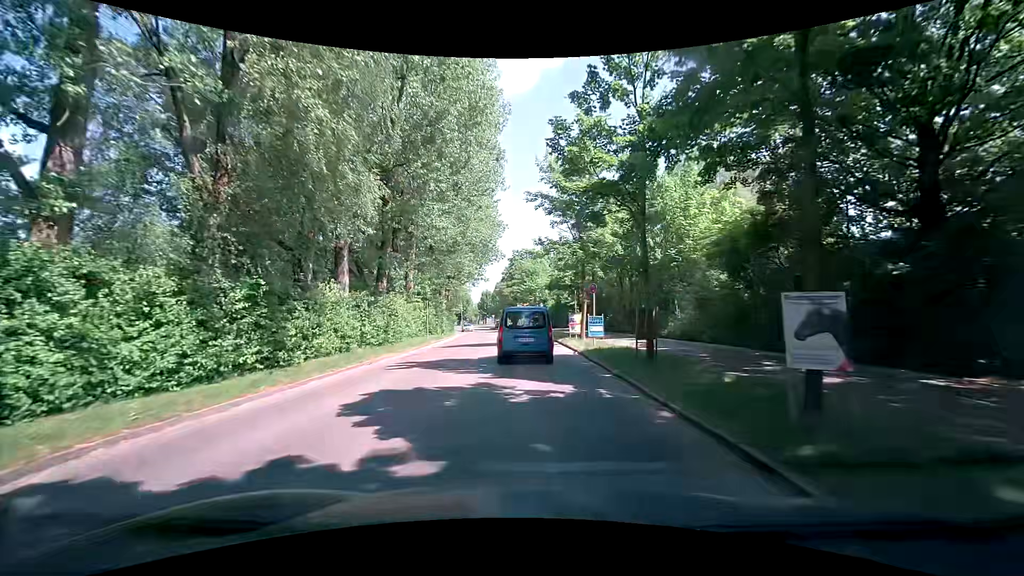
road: tertiary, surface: asphalt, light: Day
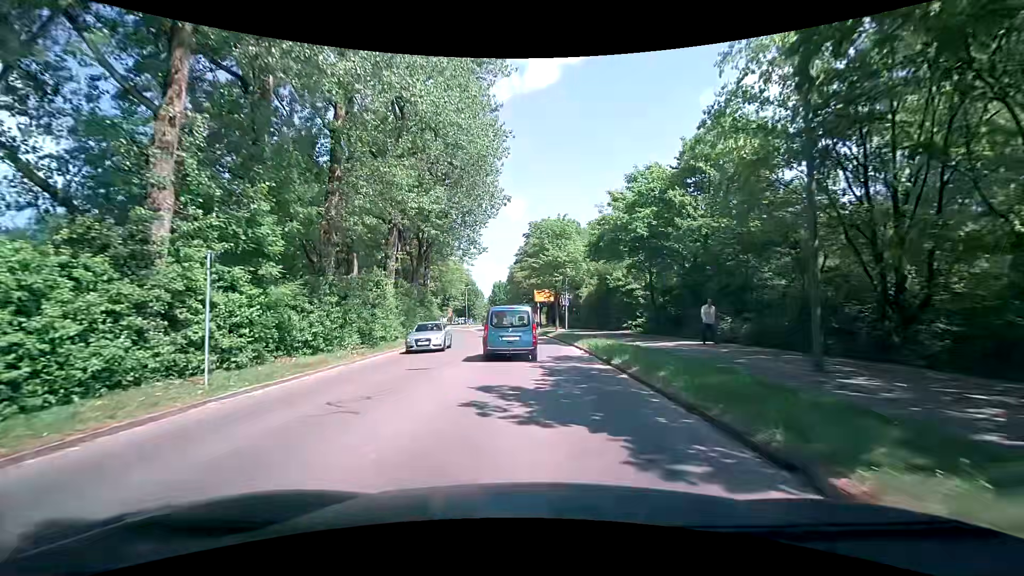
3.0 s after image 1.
(-0.7, +28.7) m; -2°
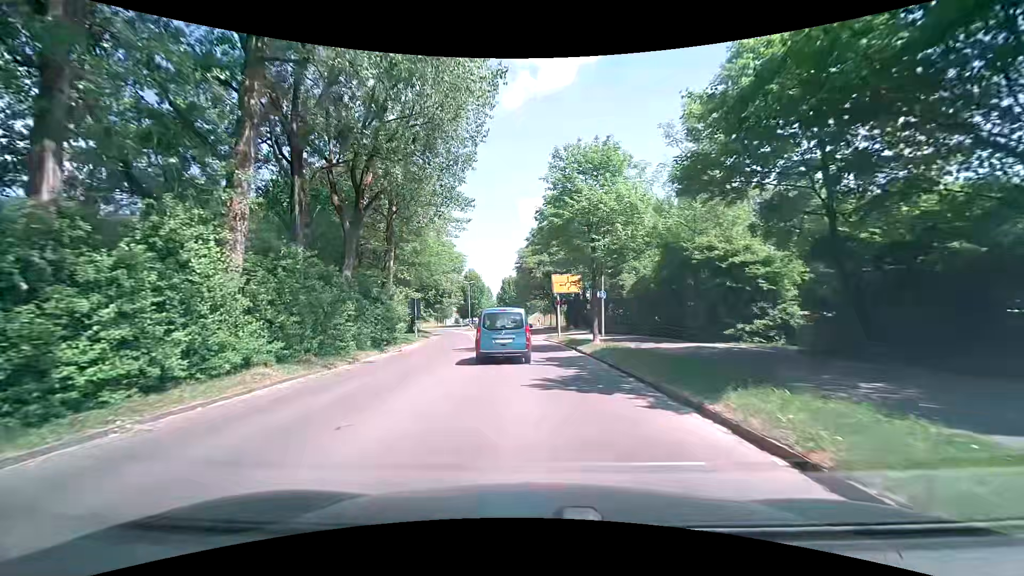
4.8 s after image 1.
(-0.4, +17.8) m; -2°
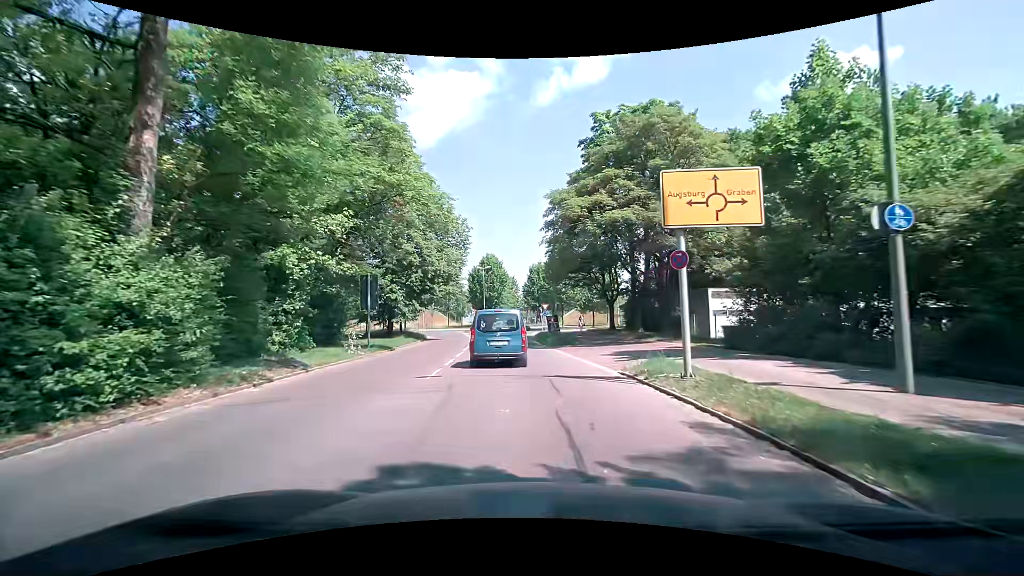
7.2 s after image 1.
(-0.9, +23.9) m; -4°
(0, +10) (-1, +20) (-1, +30) (-2, +40) (-3, +50) (-3, +60) (-2, +70) (+3, +79) (+8, +87) (+7, +97) m
